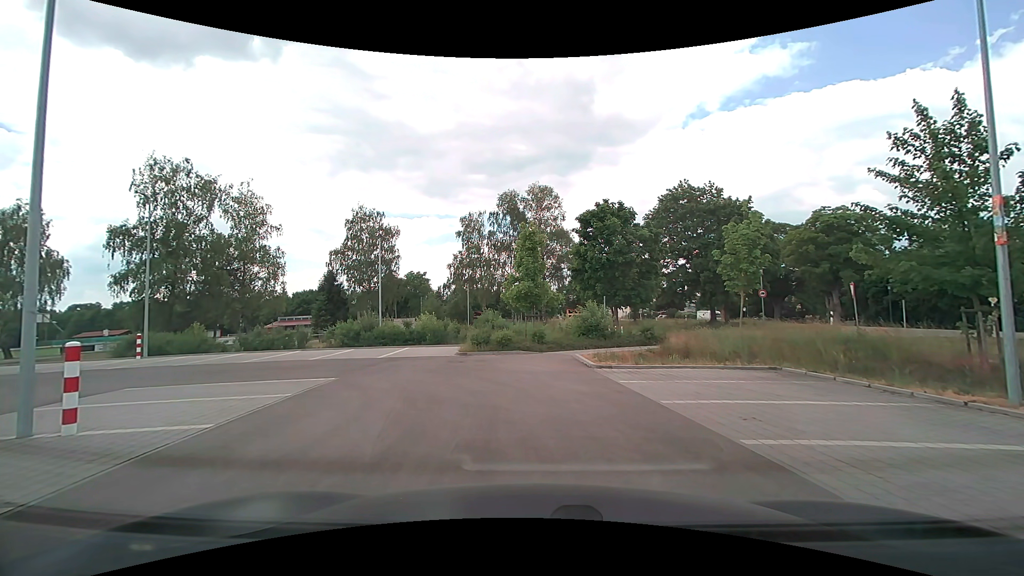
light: Day
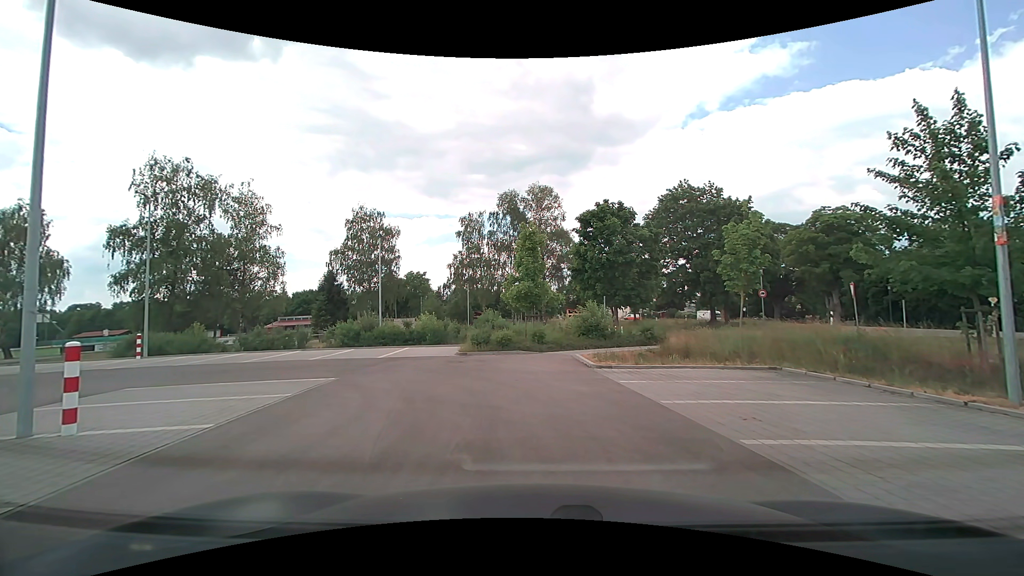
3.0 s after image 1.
(0.0, 0.0) m; 0°
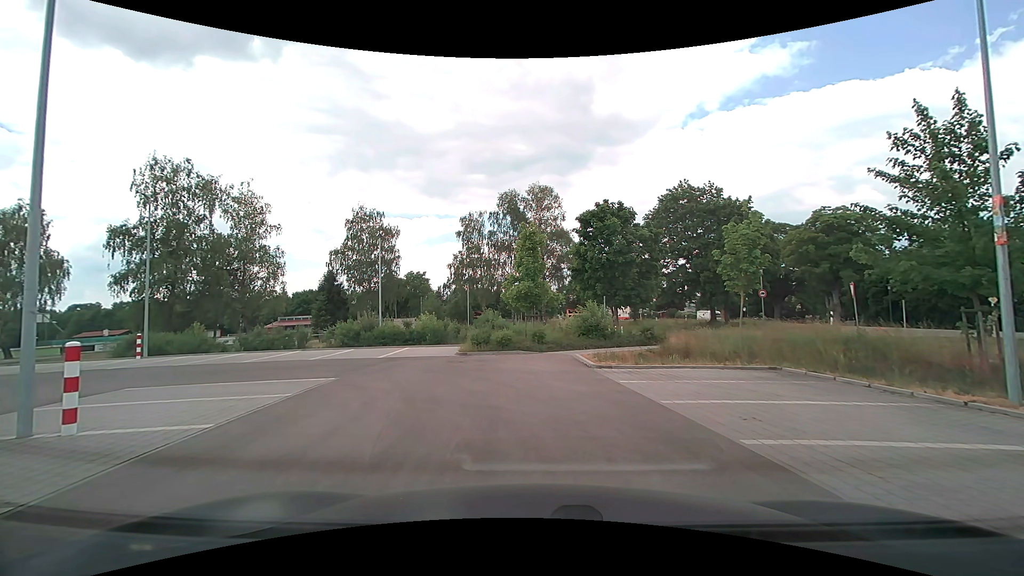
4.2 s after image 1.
(0.0, 0.0) m; 0°
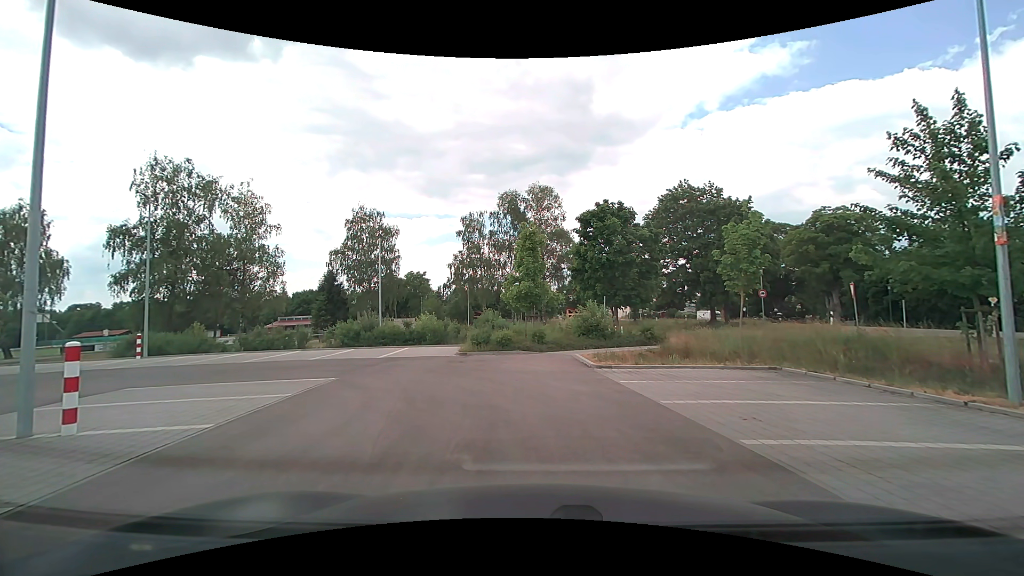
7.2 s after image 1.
(0.0, 0.0) m; 0°
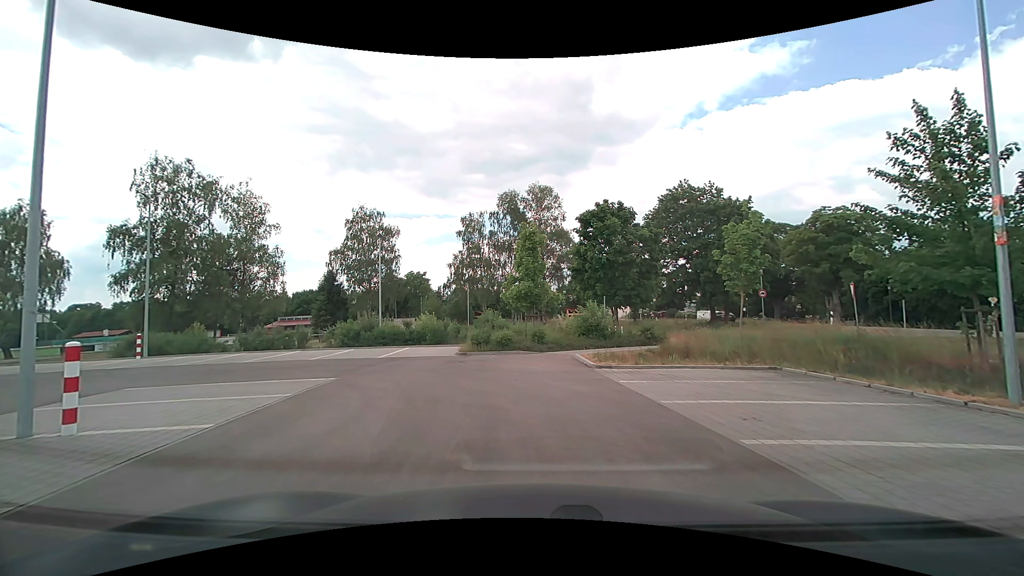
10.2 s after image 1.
(0.0, 0.0) m; 0°
